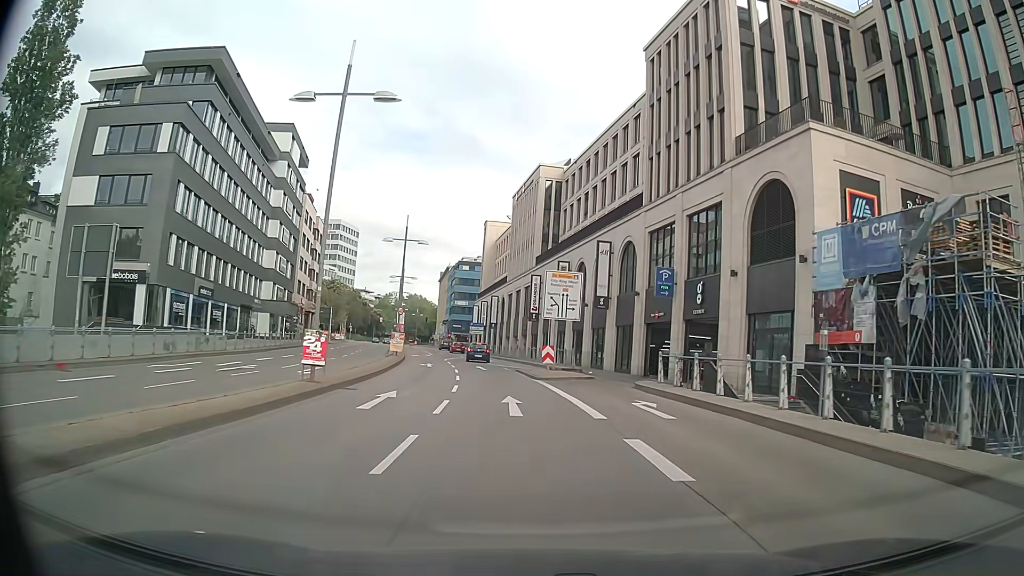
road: primary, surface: asphalt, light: Day
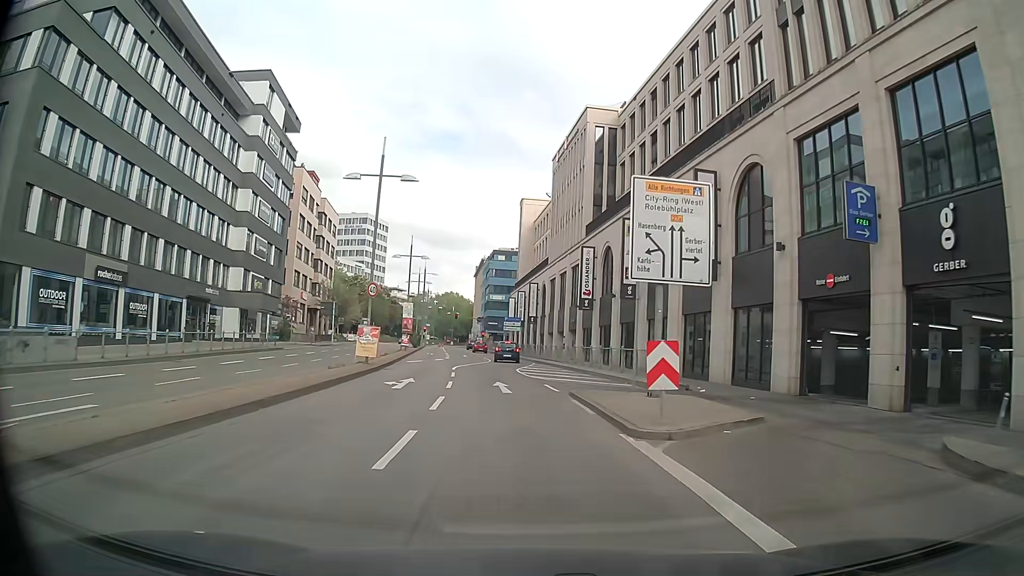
(-0.7, +17.9) m; -5°
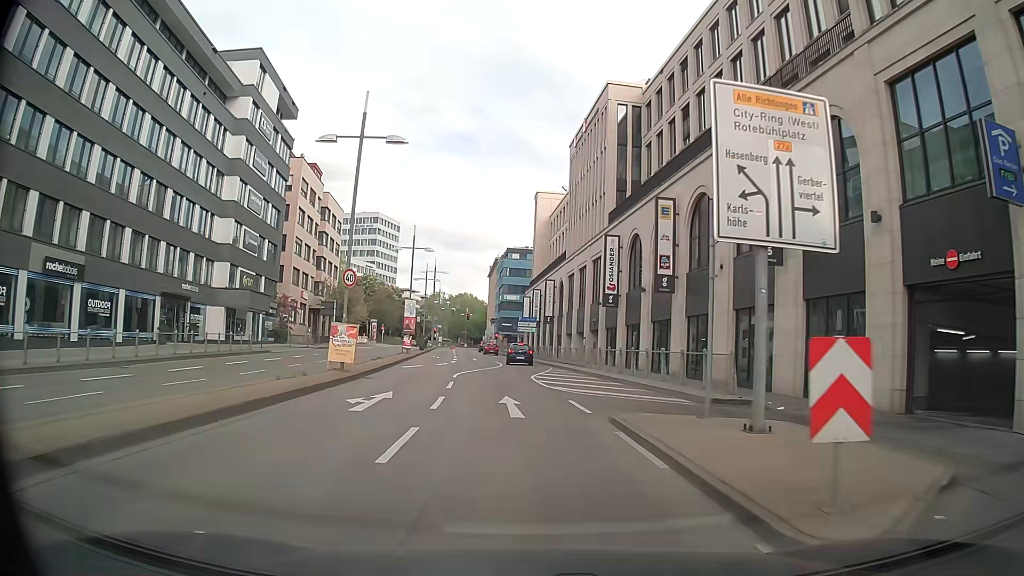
(0.0, +5.7) m; 0°
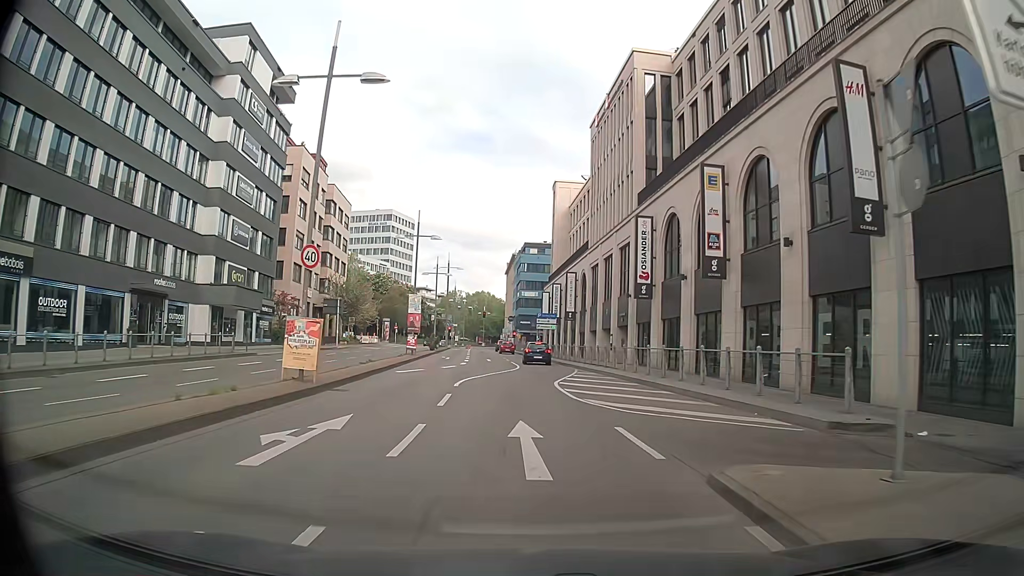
(-0.1, +5.6) m; -1°
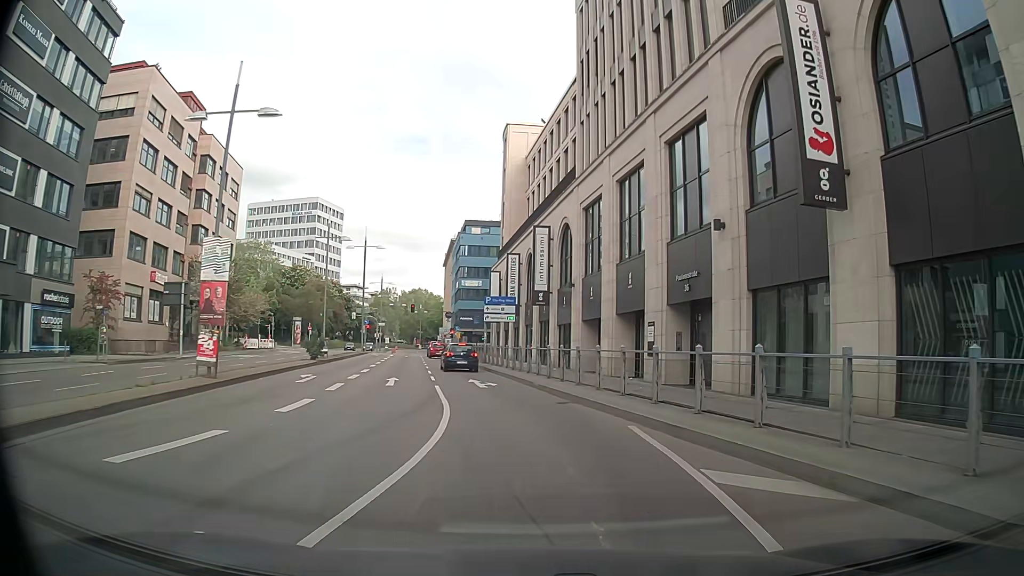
(-0.8, +25.0) m; +3°
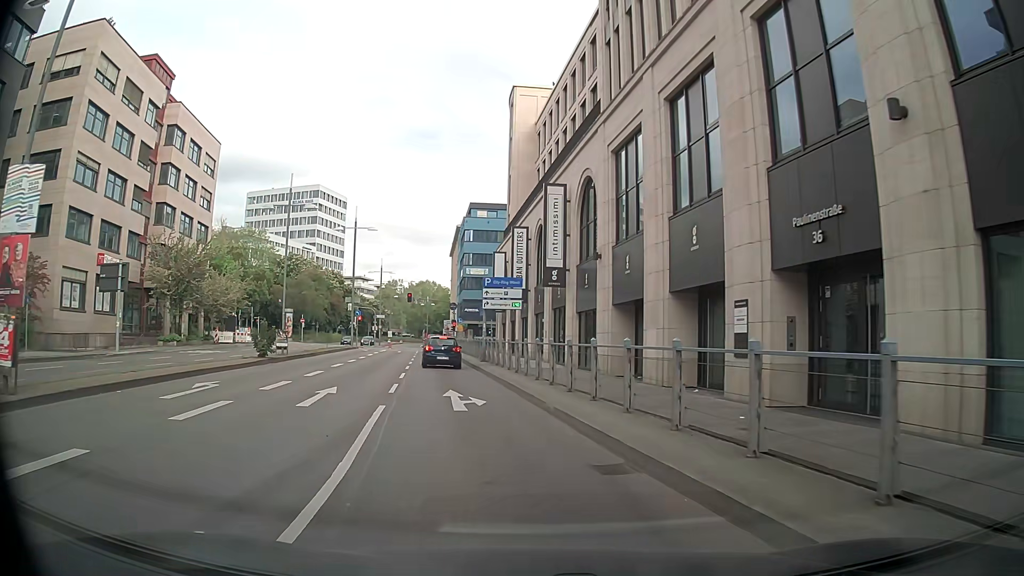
(+0.2, +8.9) m; -1°
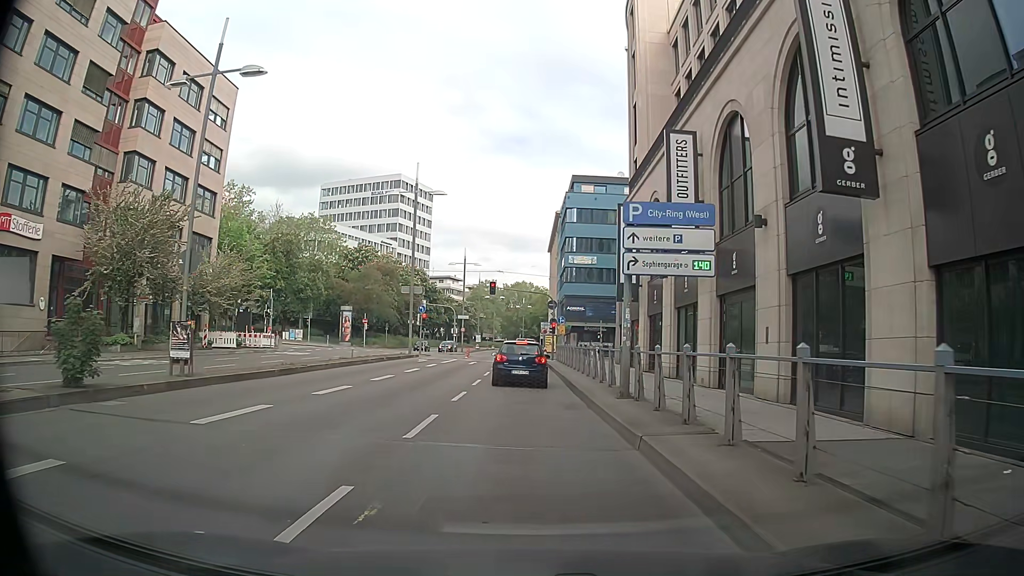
(-1.6, +19.3) m; -7°
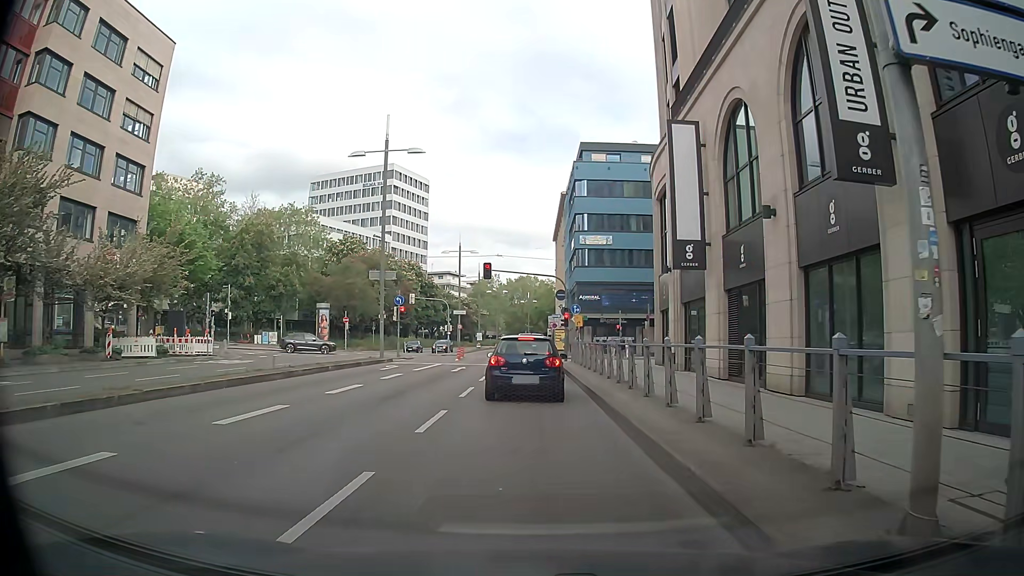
(-0.1, +11.2) m; -2°
